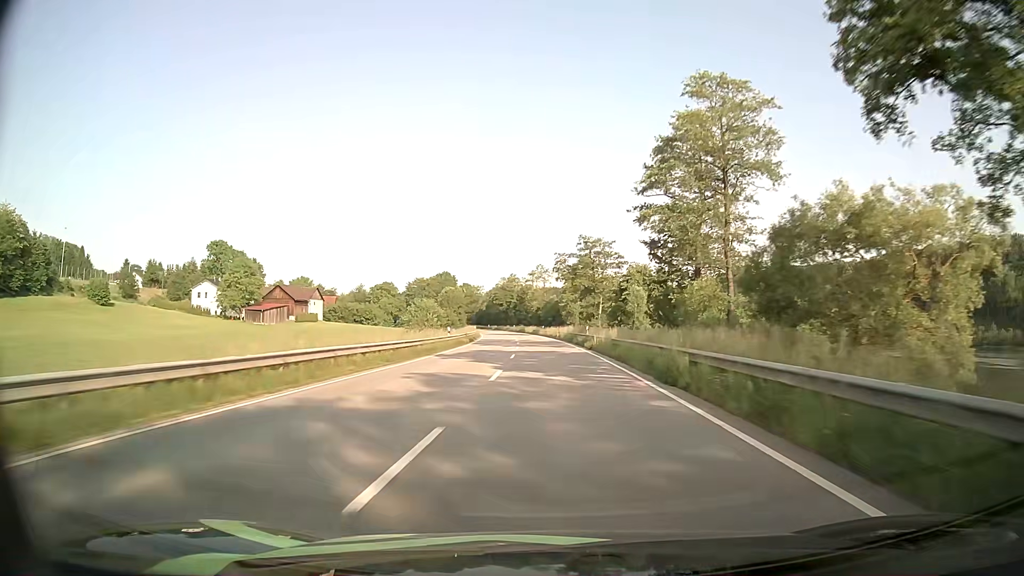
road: primary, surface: asphalt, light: Day
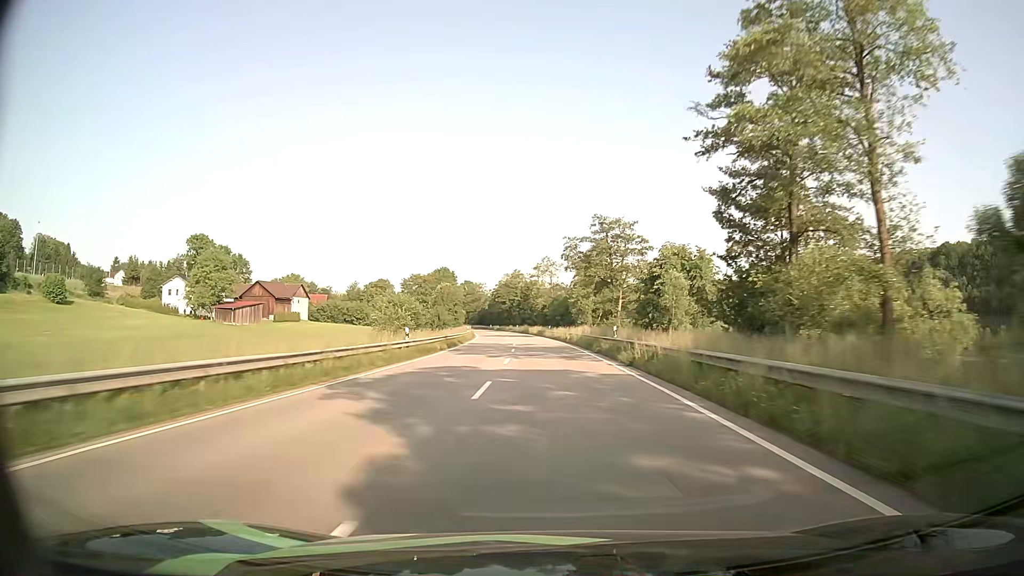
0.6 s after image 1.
(-0.1, +16.1) m; 0°
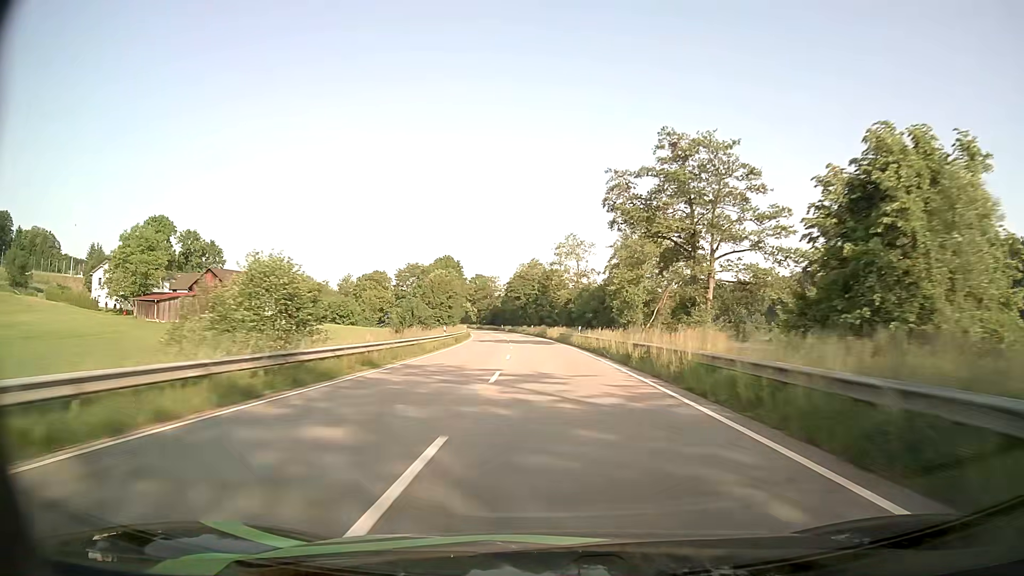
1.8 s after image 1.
(-0.6, +32.3) m; -2°
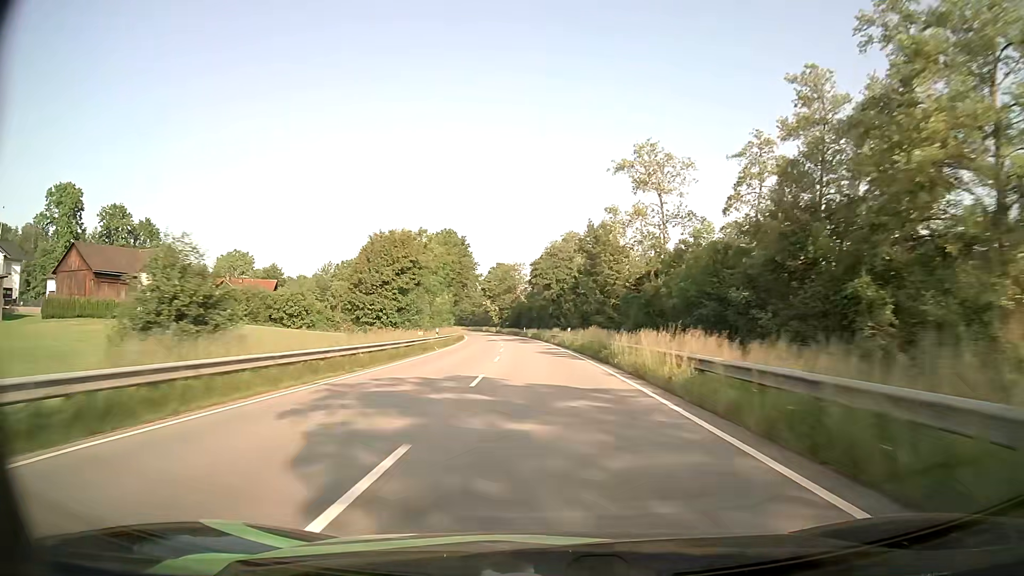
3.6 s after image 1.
(-1.1, +48.4) m; -3°
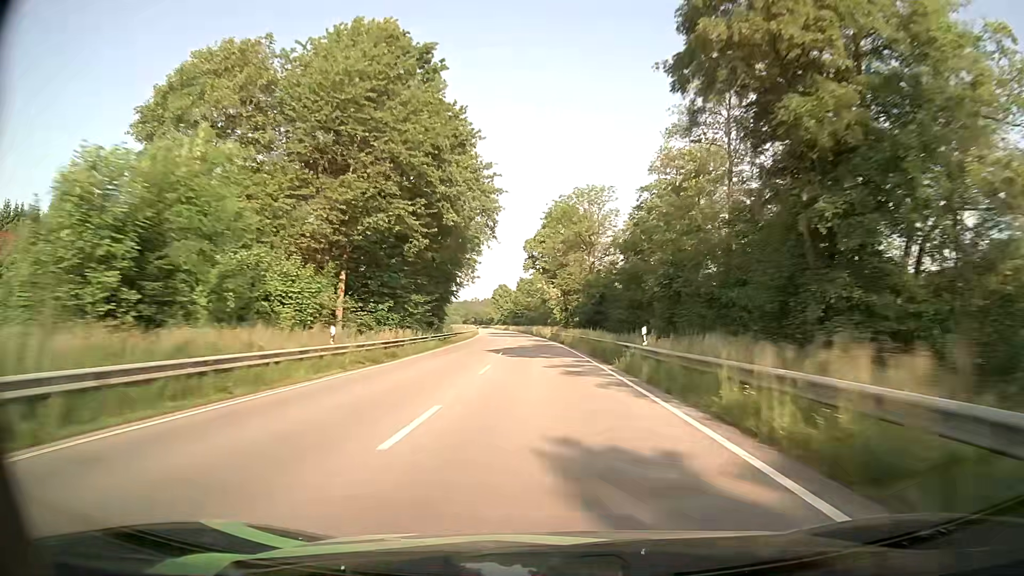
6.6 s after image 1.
(-4.0, +79.8) m; -6°
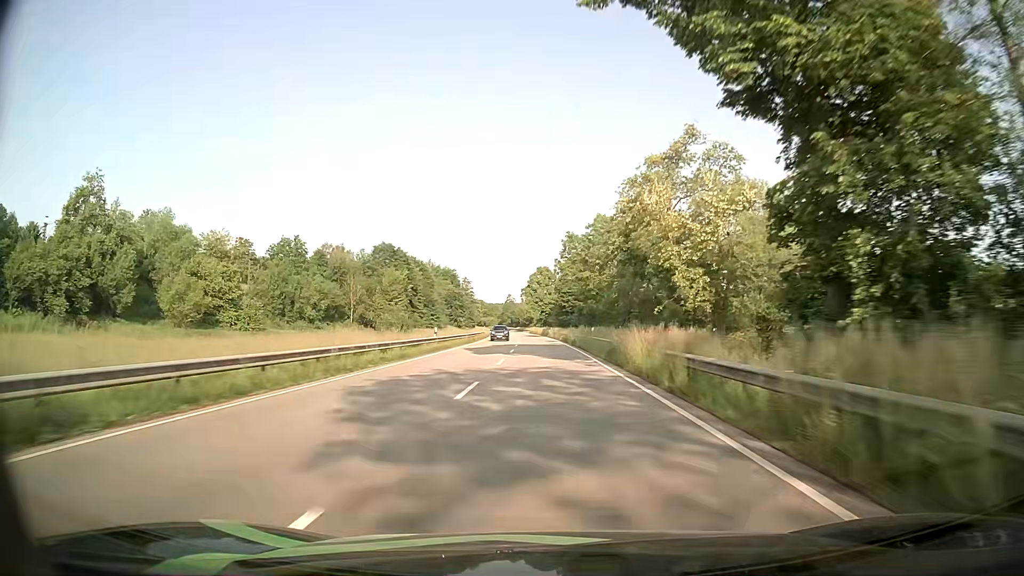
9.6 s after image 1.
(-3.0, +78.4) m; -4°
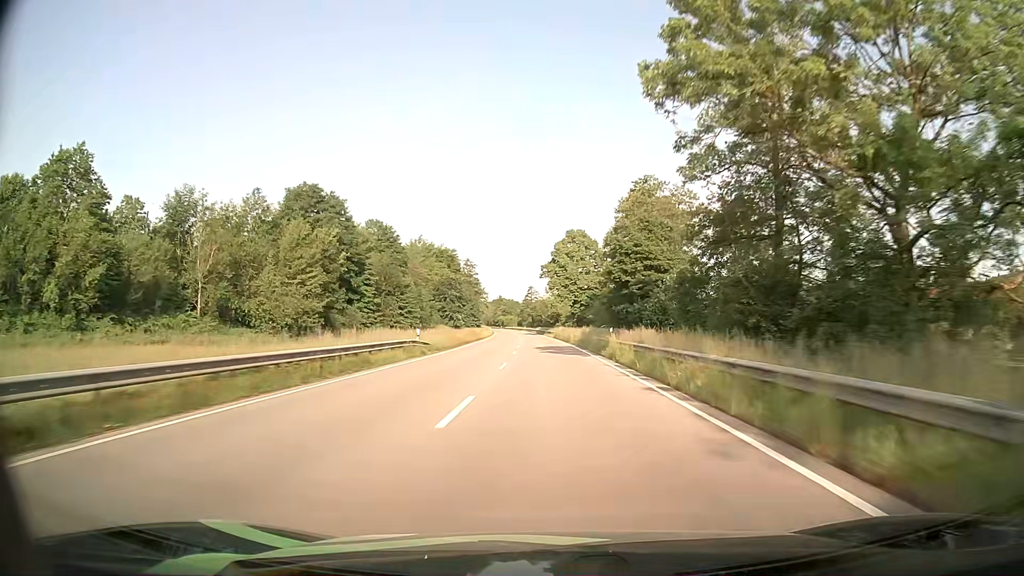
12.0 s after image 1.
(-1.1, +63.5) m; -2°
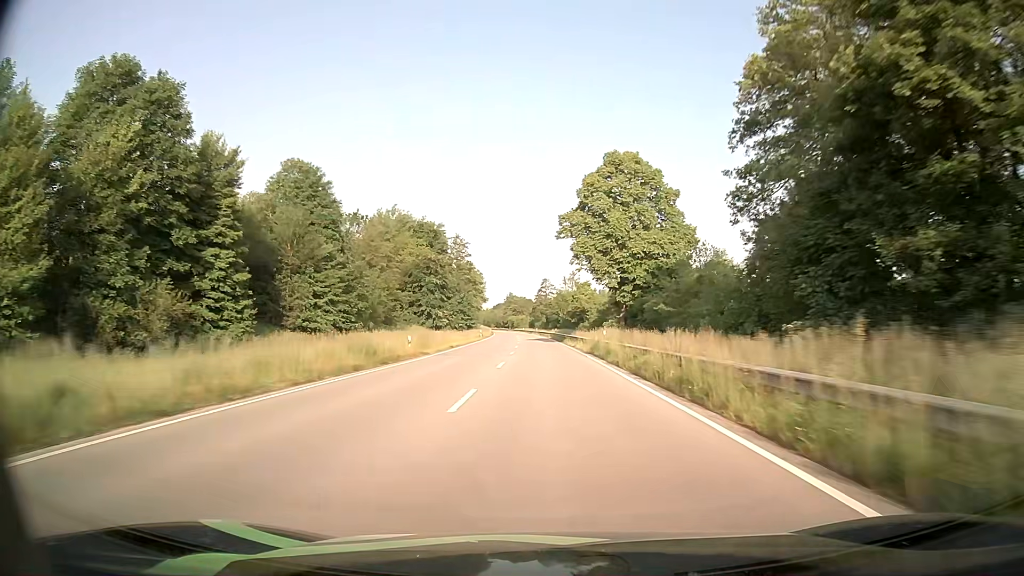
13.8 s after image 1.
(-0.6, +46.7) m; -2°
(0, +10) (0, +20) (0, +30) (0, +40) (0, +50) (-1, +60) (-1, +70) (-1, +80) (-2, +90) (-2, +100) m
